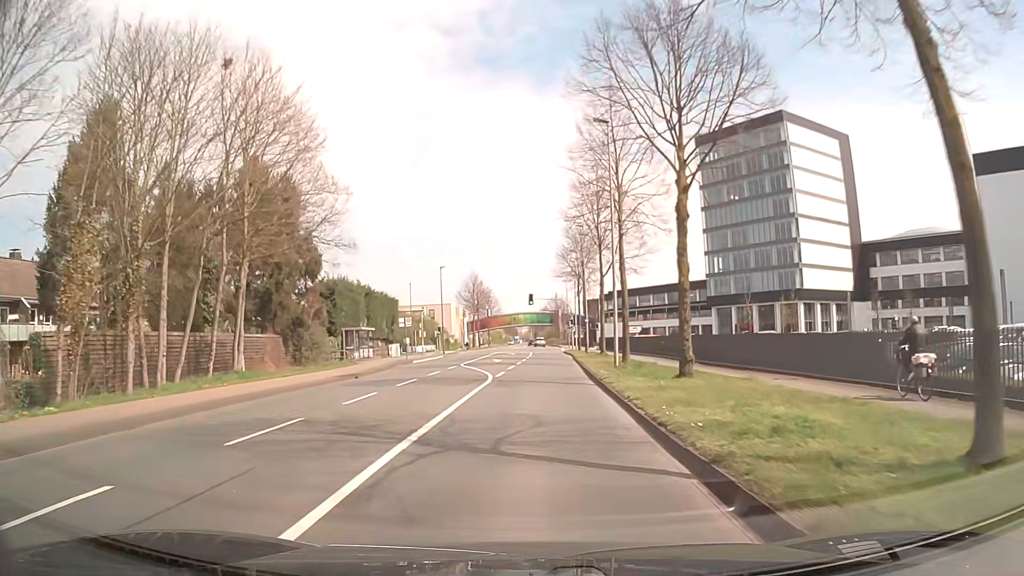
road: secondary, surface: asphalt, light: Day
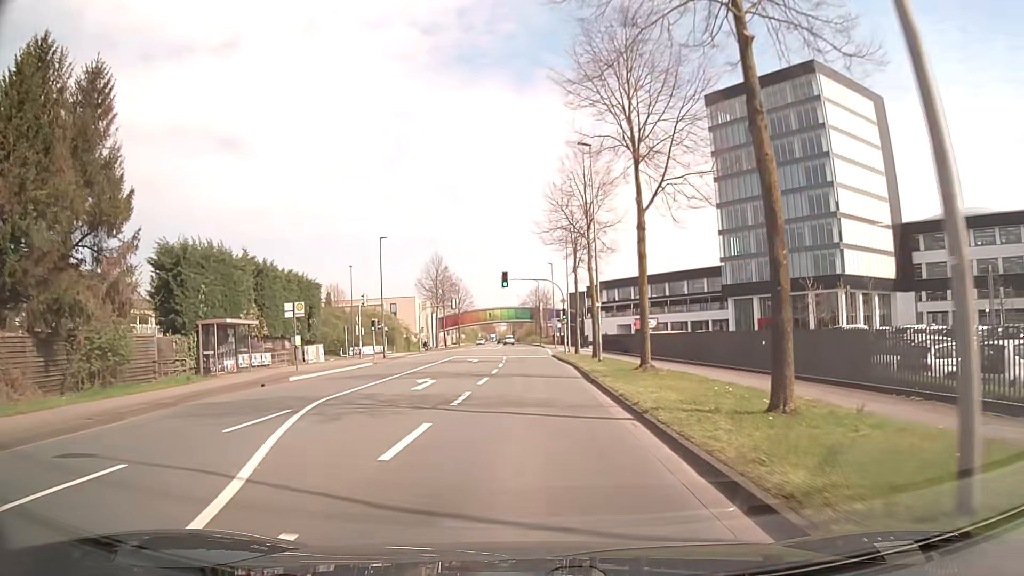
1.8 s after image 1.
(+0.3, +23.0) m; +2°
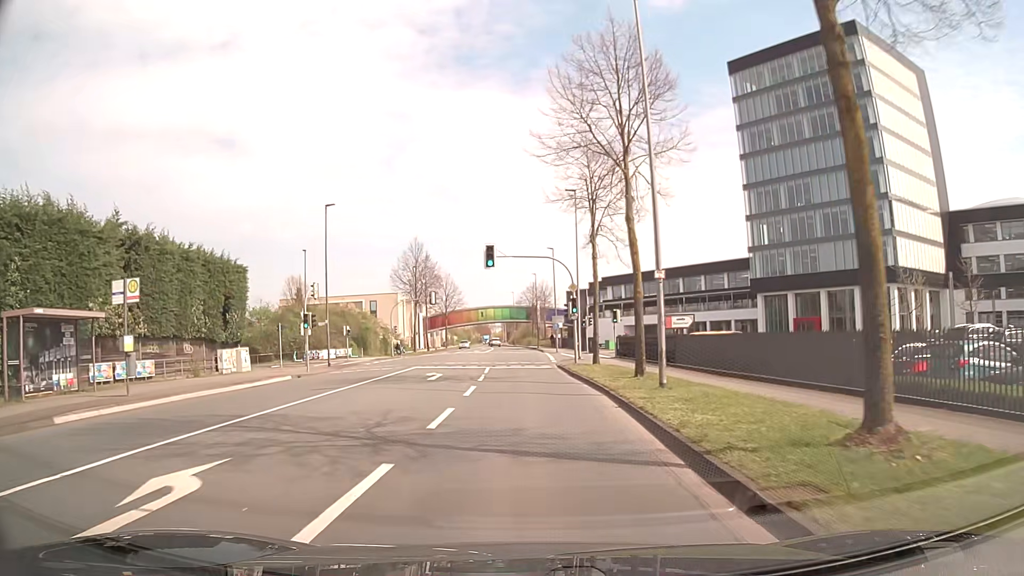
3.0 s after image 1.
(+0.1, +15.4) m; +1°
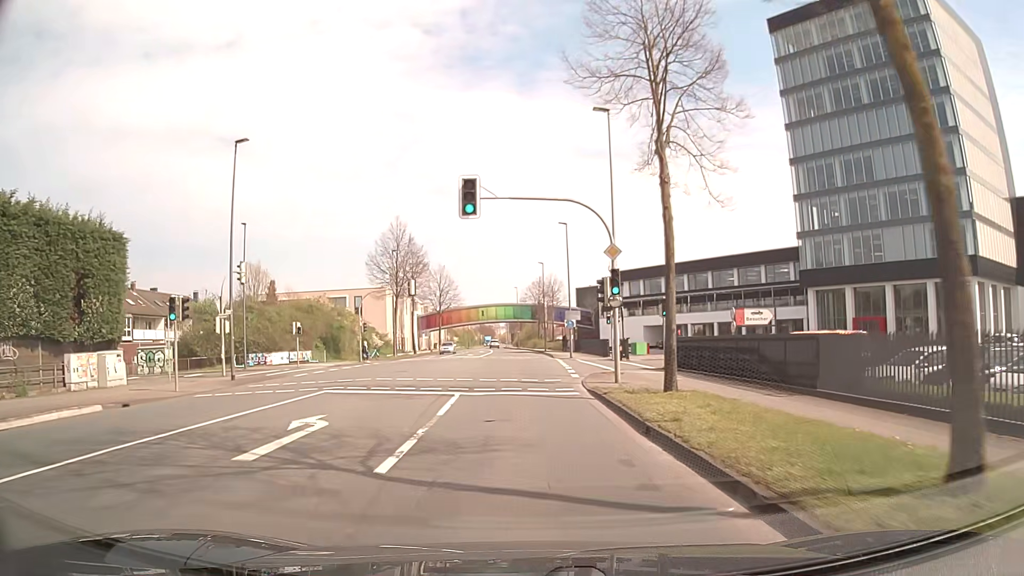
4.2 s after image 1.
(-0.1, +15.4) m; -1°
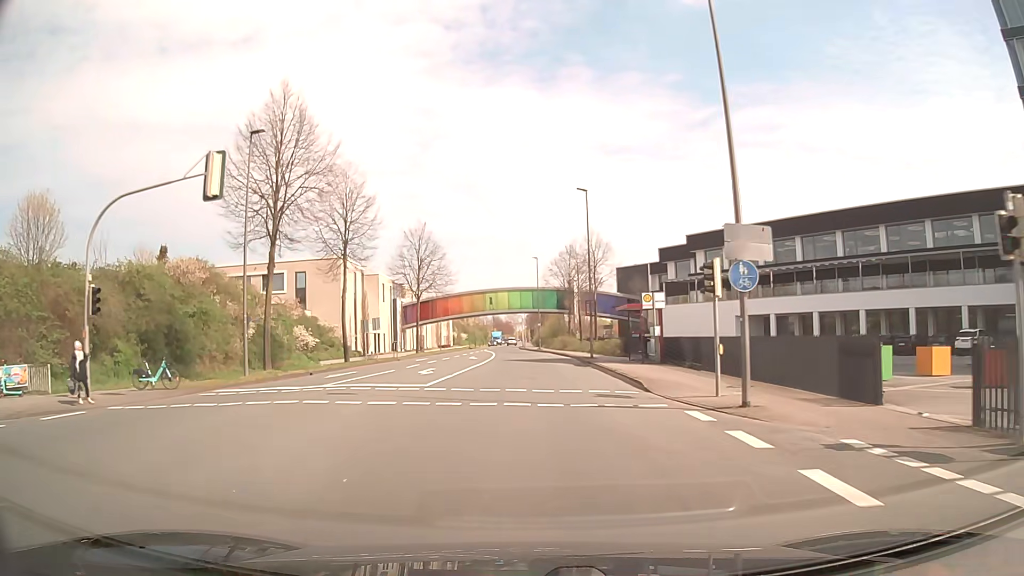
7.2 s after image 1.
(-0.3, +38.3) m; -1°
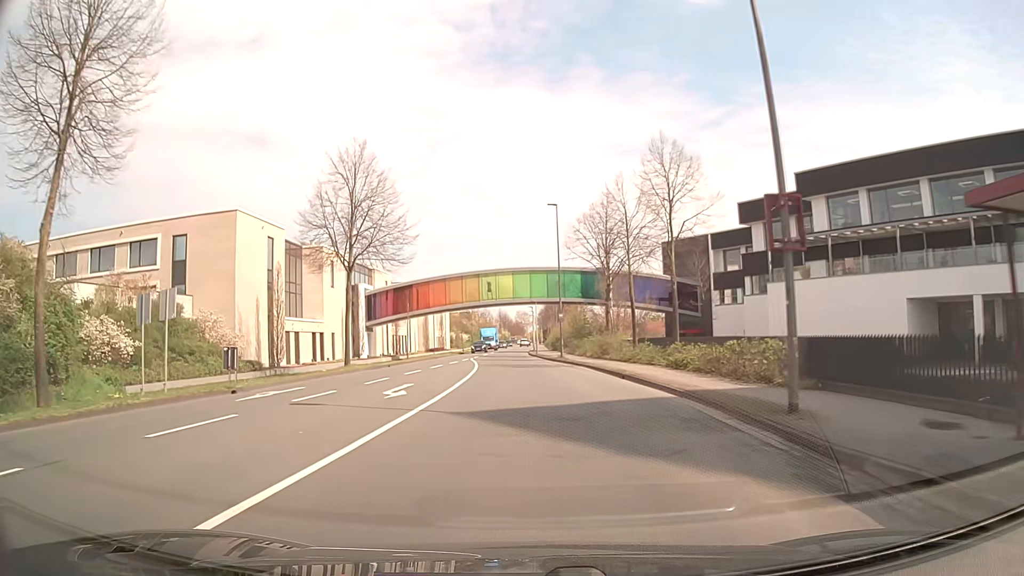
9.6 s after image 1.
(-0.3, +30.5) m; -1°
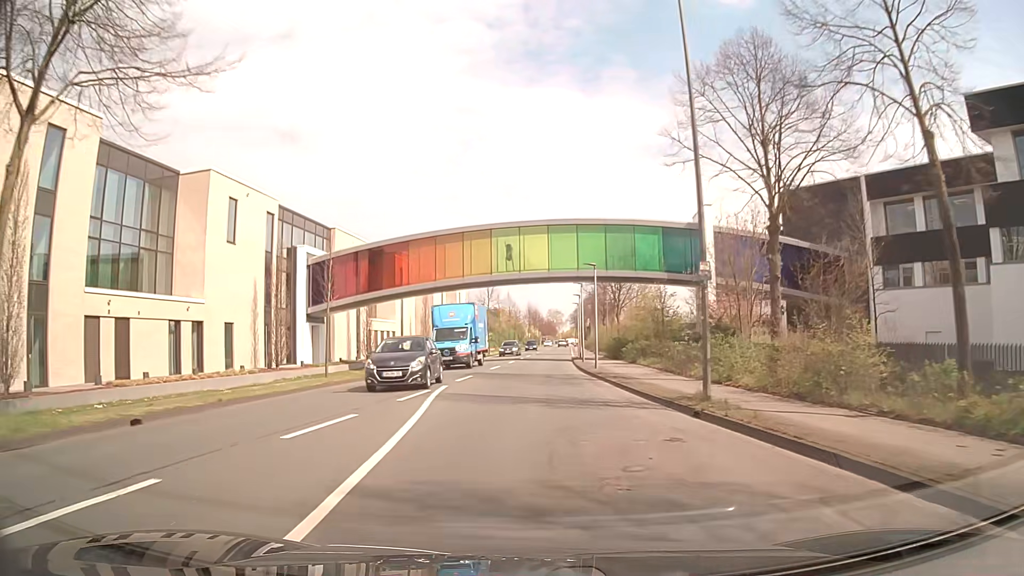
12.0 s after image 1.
(-0.9, +30.4) m; -2°
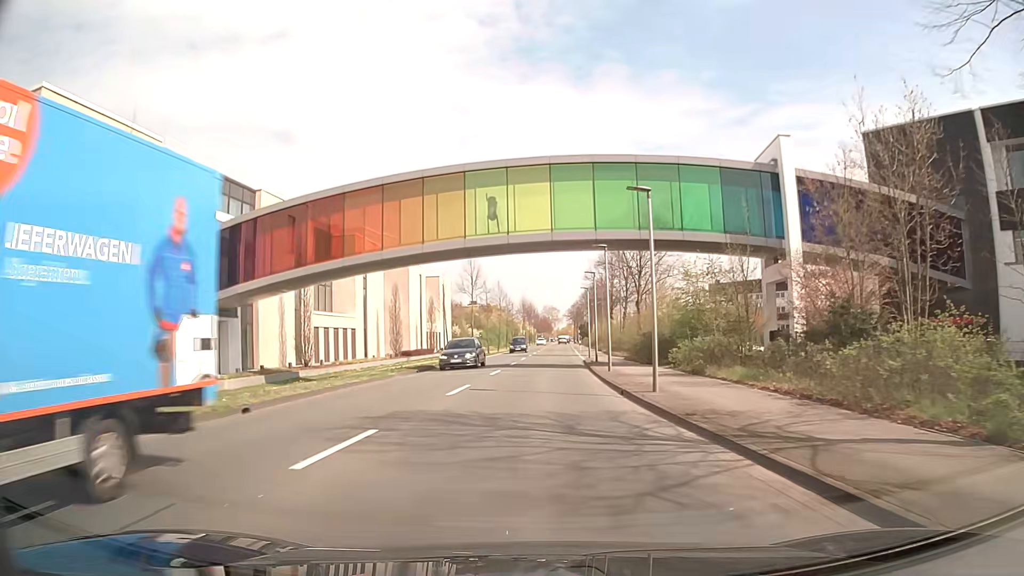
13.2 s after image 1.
(0.0, +15.2) m; 0°
(0, +10) (0, +20) (+1, +30) (+2, +40) (+2, +50) (+3, +60) (+3, +70) (+4, +80) (+4, +90) (+5, +100) m
